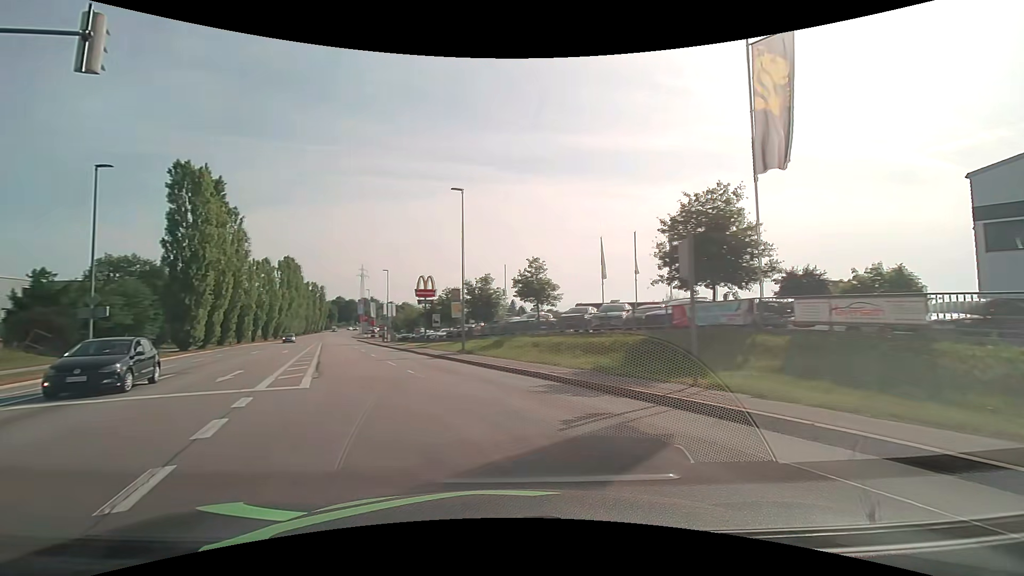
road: tertiary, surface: asphalt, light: Day
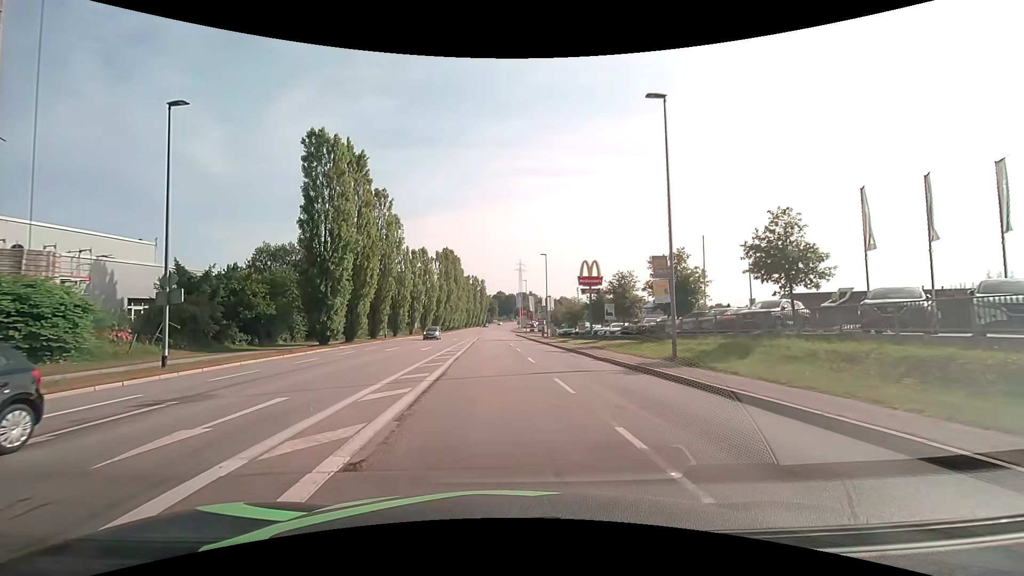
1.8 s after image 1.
(-2.6, +11.6) m; -19°
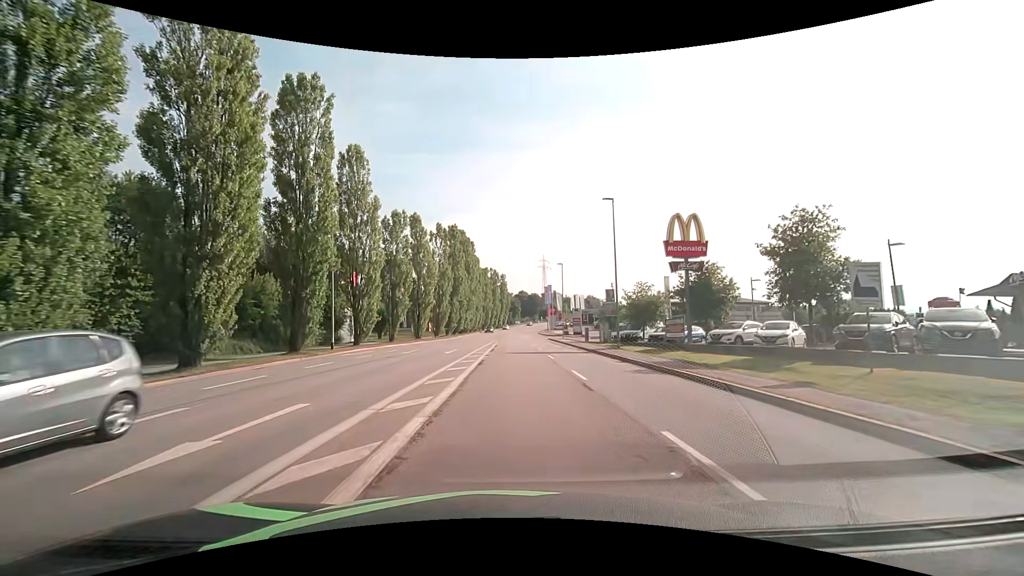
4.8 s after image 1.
(-1.3, +26.6) m; -3°
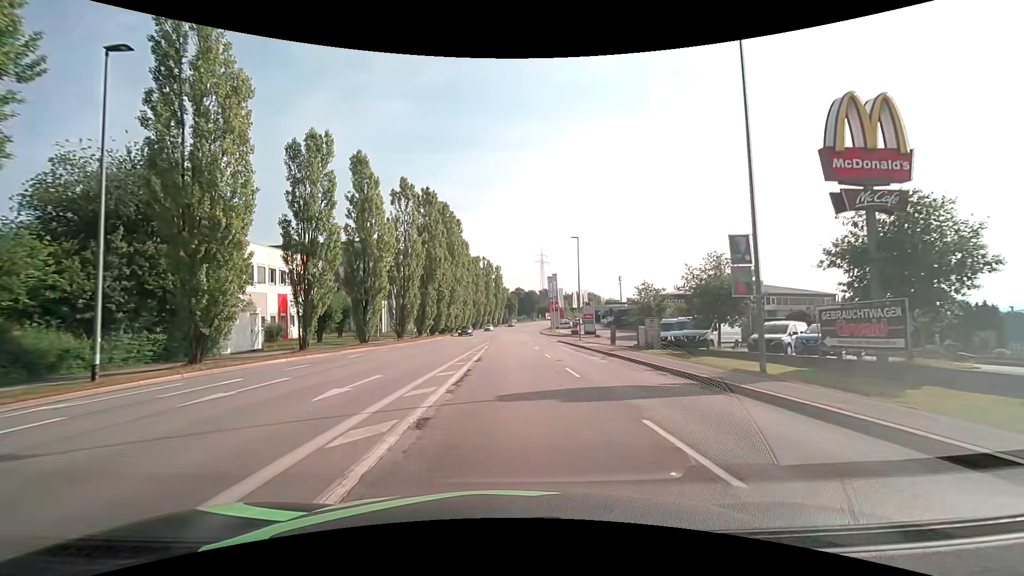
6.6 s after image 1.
(+0.1, +19.4) m; +1°
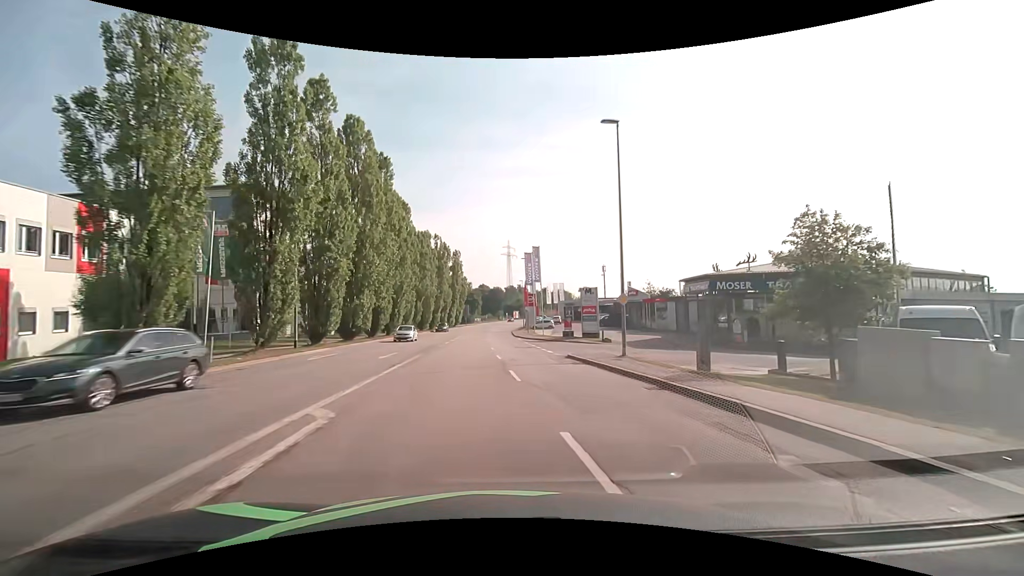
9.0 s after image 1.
(+0.5, +28.7) m; +5°
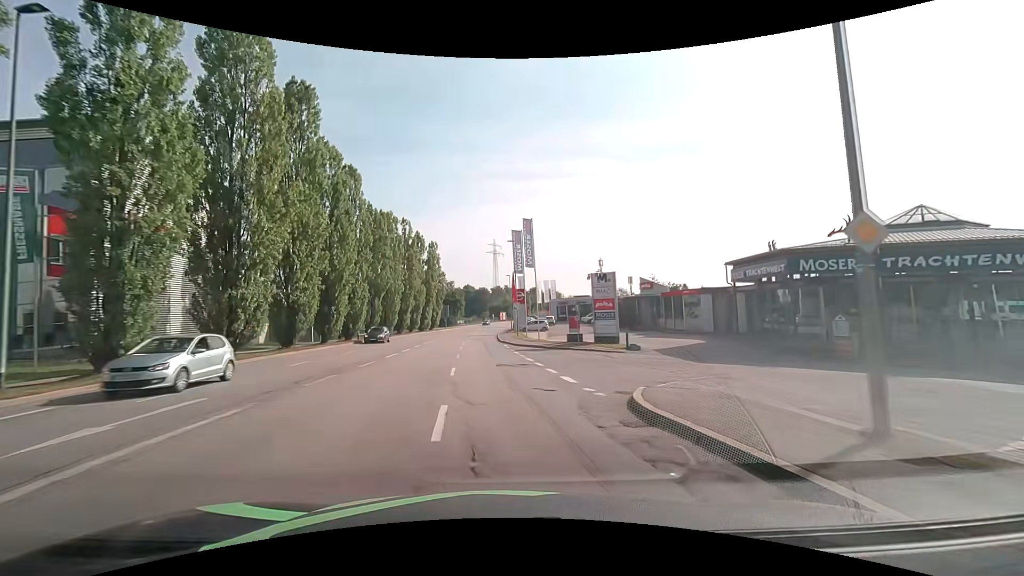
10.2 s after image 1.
(+0.2, +15.5) m; +1°
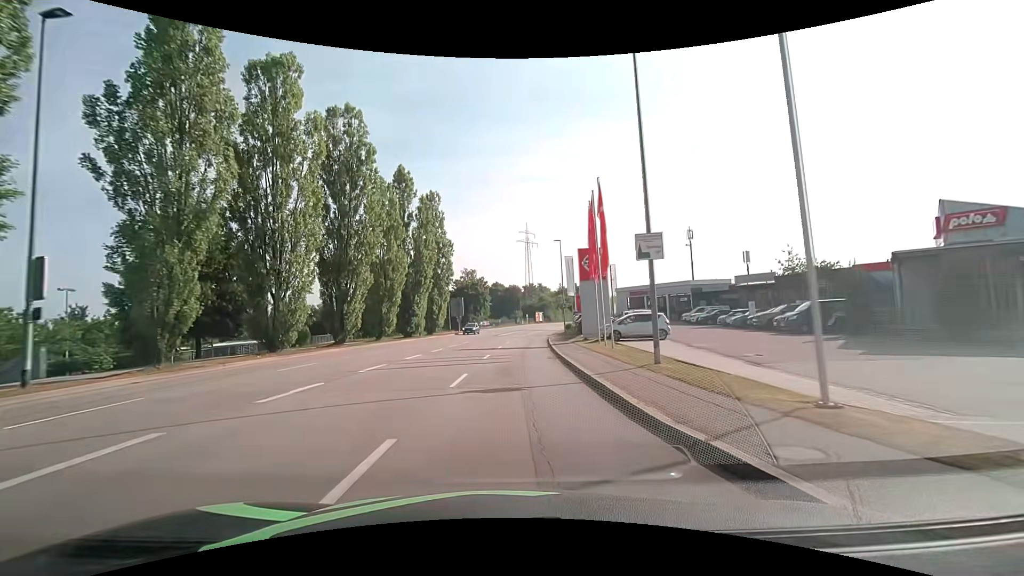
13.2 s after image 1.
(-2.1, +39.2) m; -4°
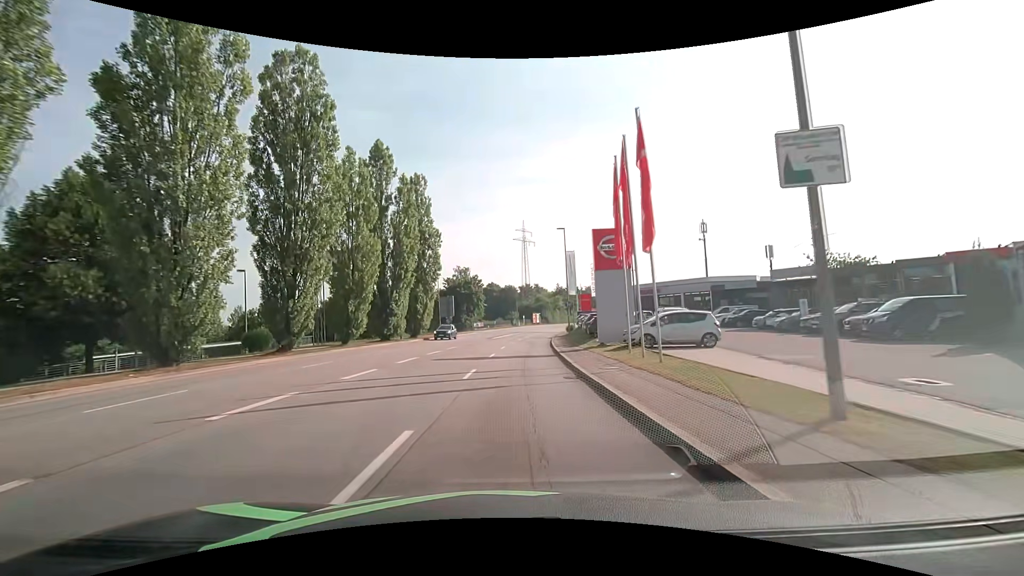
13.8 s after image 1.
(0.0, +7.6) m; +1°
(0, +10) (0, +20) (+1, +30) (+2, +40) (+2, +50) (+3, +60) (+5, +70) (+6, +80) (+8, +90) (+10, +99) m
